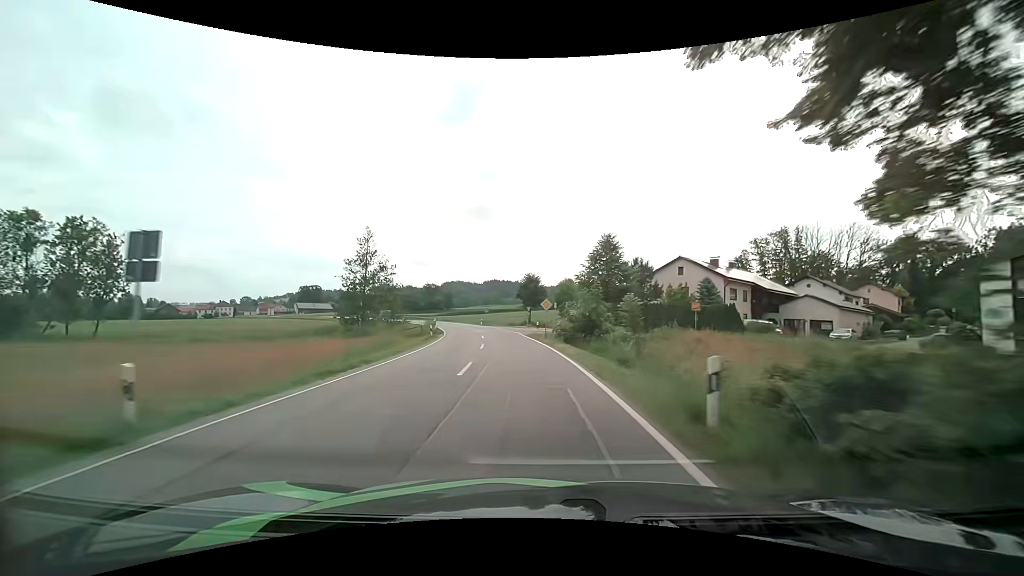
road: secondary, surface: asphalt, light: Day
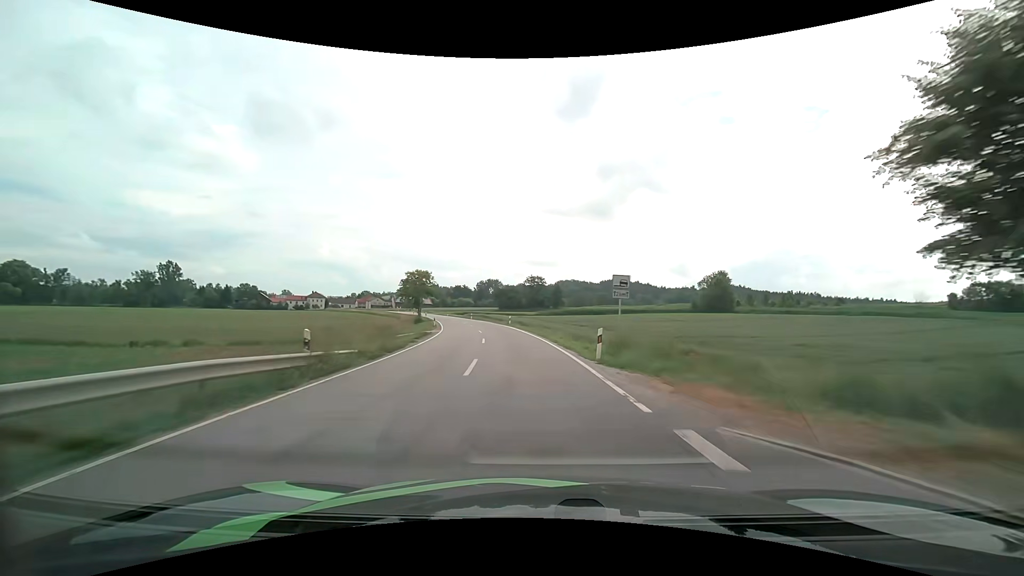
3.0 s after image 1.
(-6.1, +56.1) m; -13°
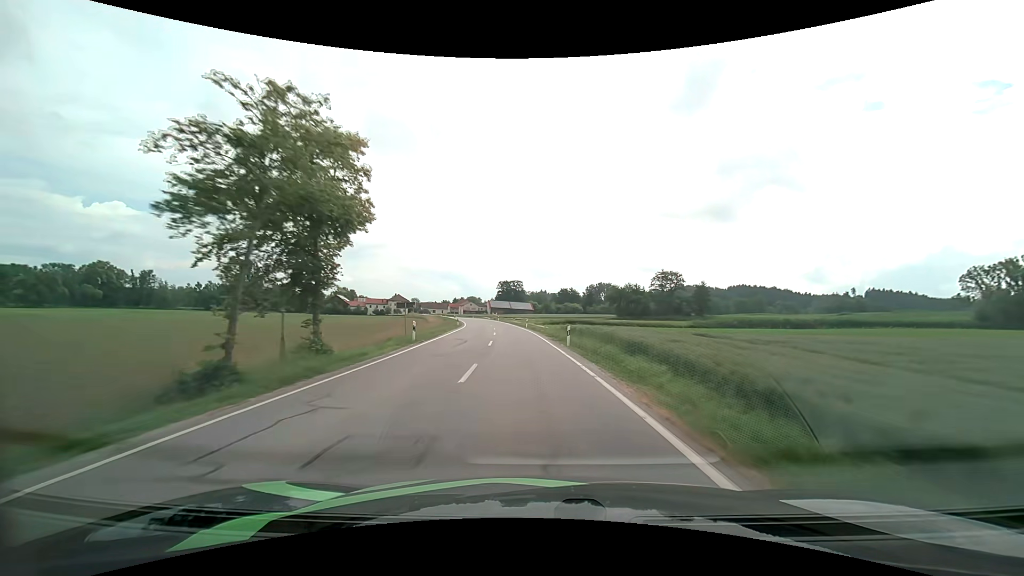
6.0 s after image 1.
(-6.9, +57.8) m; -12°
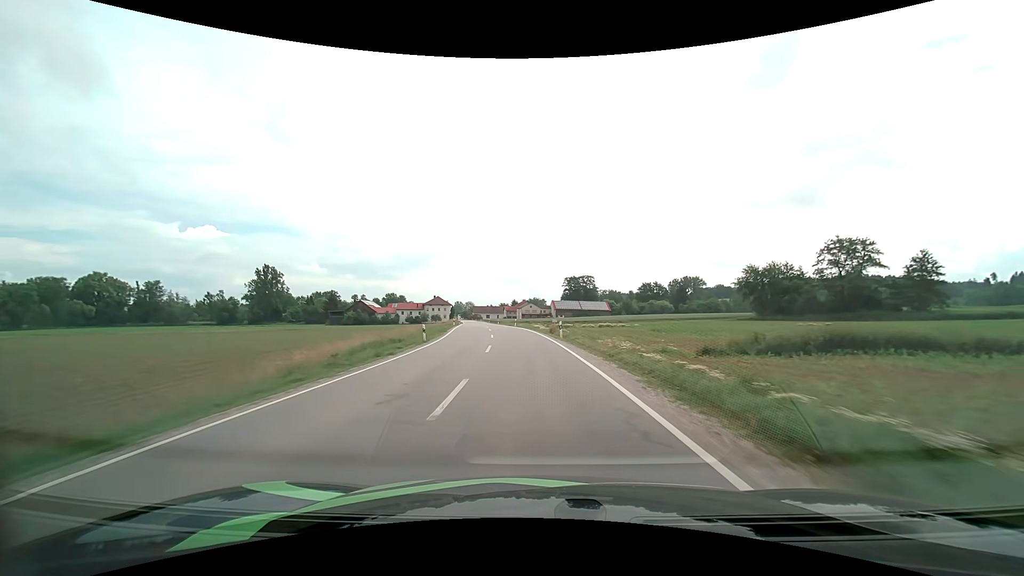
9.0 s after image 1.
(-4.4, +60.1) m; -8°
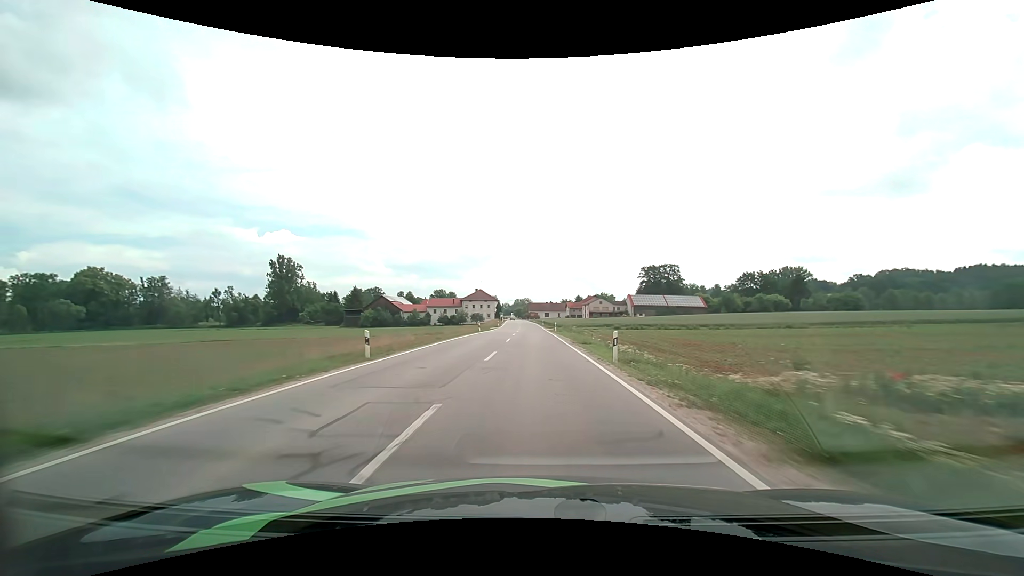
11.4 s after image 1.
(-3.2, +49.1) m; -7°
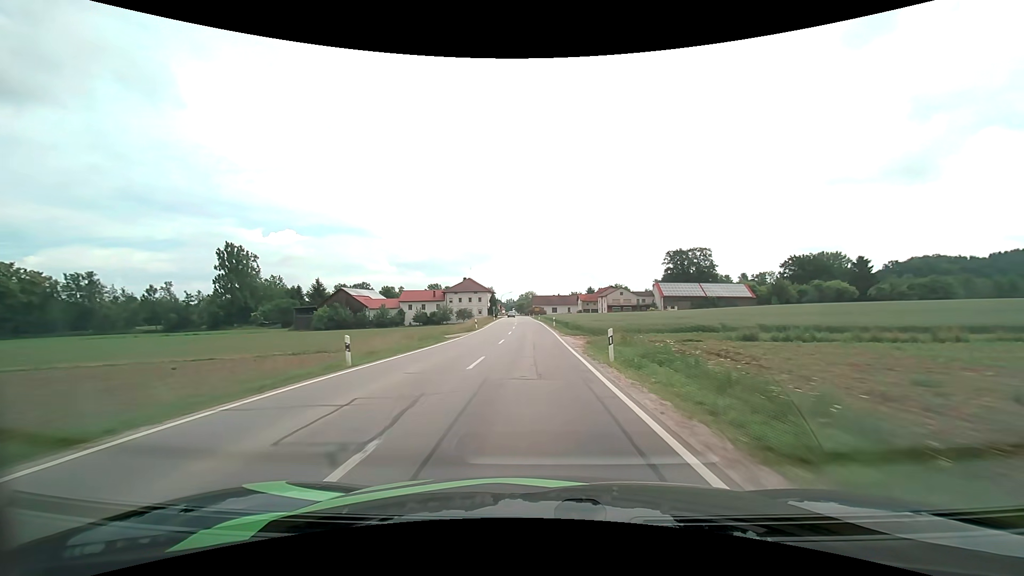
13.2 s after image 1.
(-0.1, +36.3) m; -1°
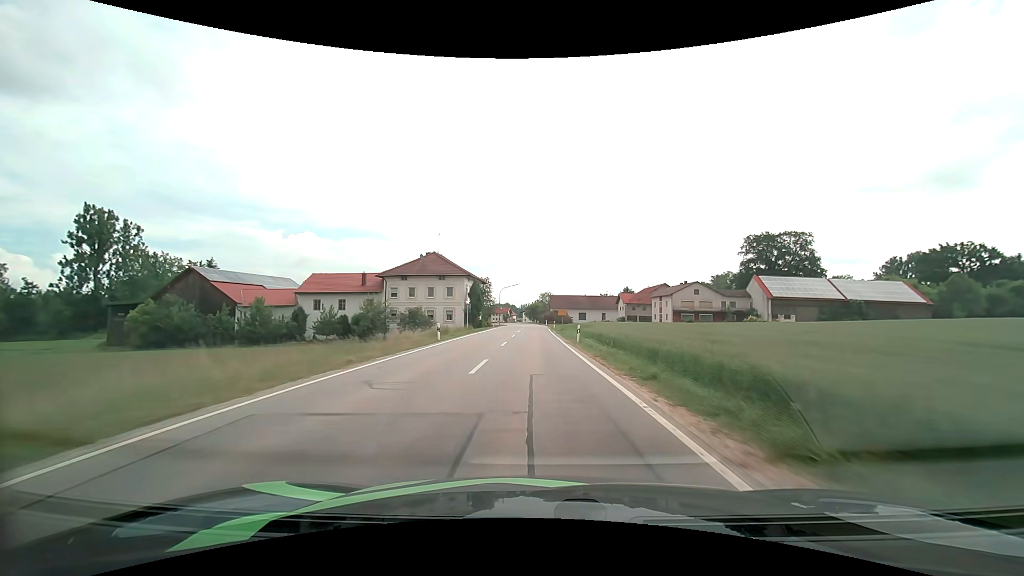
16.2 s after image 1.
(-1.3, +58.6) m; -2°
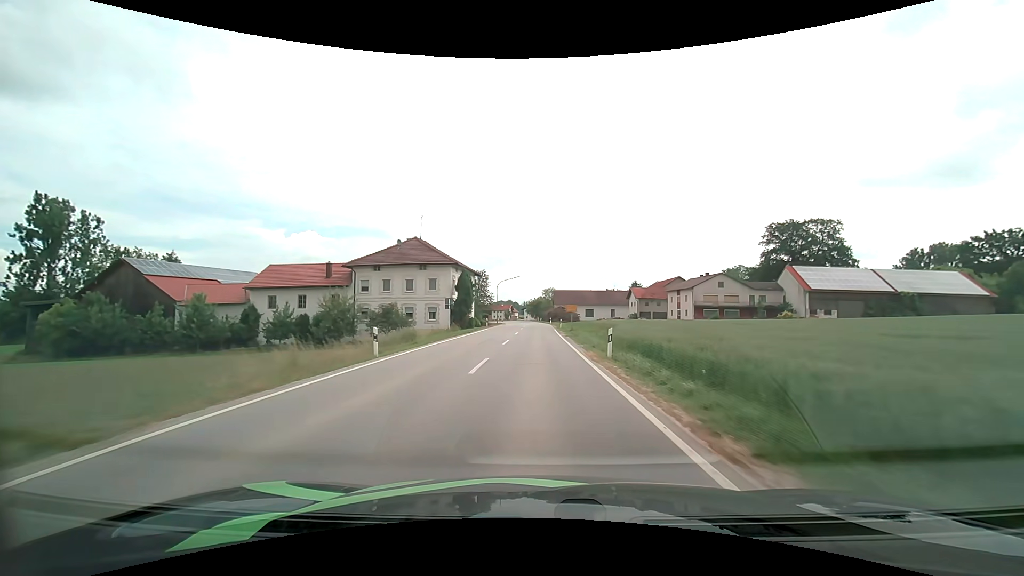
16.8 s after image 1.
(0.0, +11.3) m; 0°
(0, +10) (0, +20) (0, +30) (0, +40) (0, +50) (0, +60) (0, +70) (0, +80) (-1, +90) (-2, +100) m
